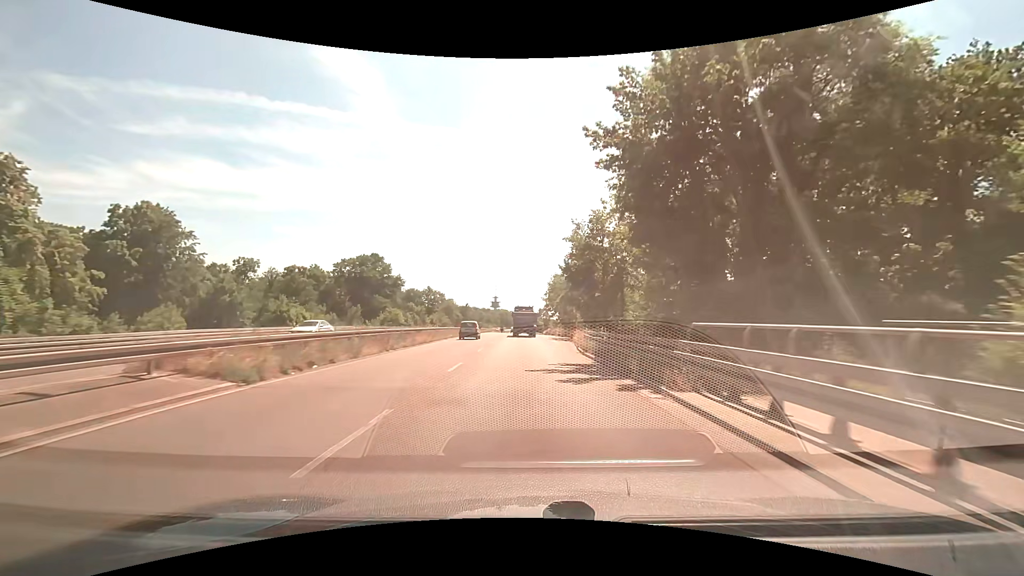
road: trunk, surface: asphalt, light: Day
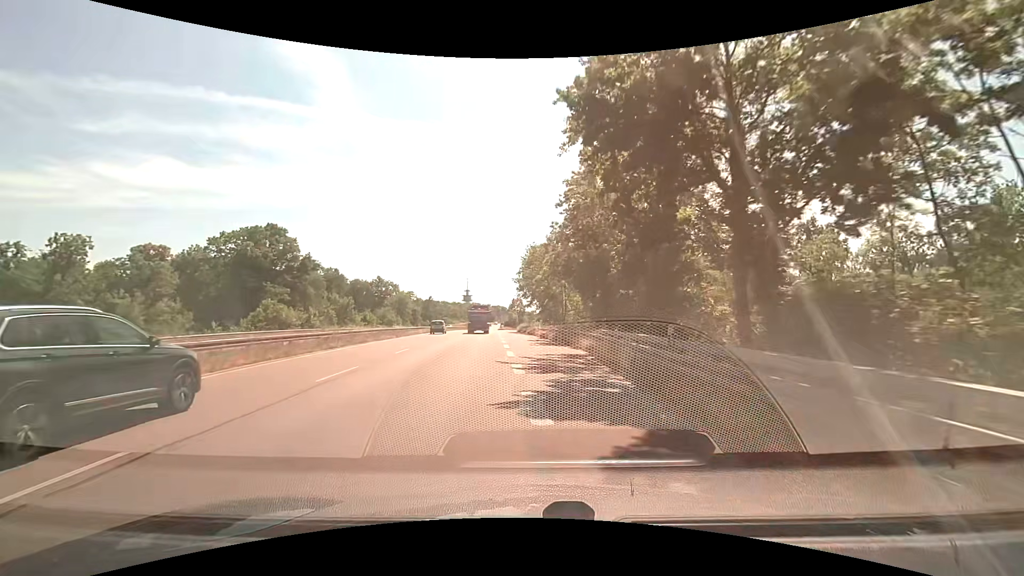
(+1.3, +38.0) m; +3°
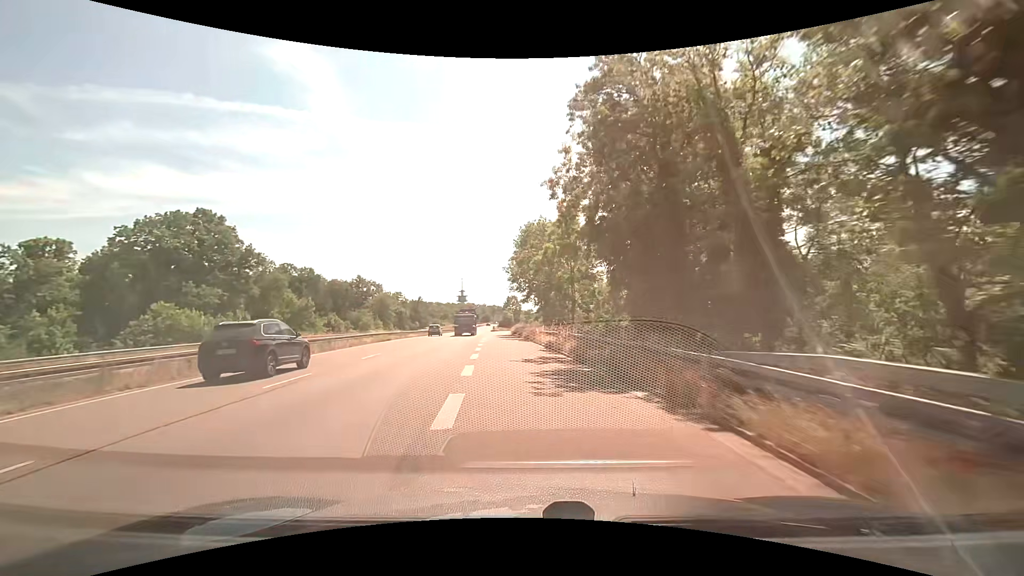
(0.0, +17.7) m; 0°
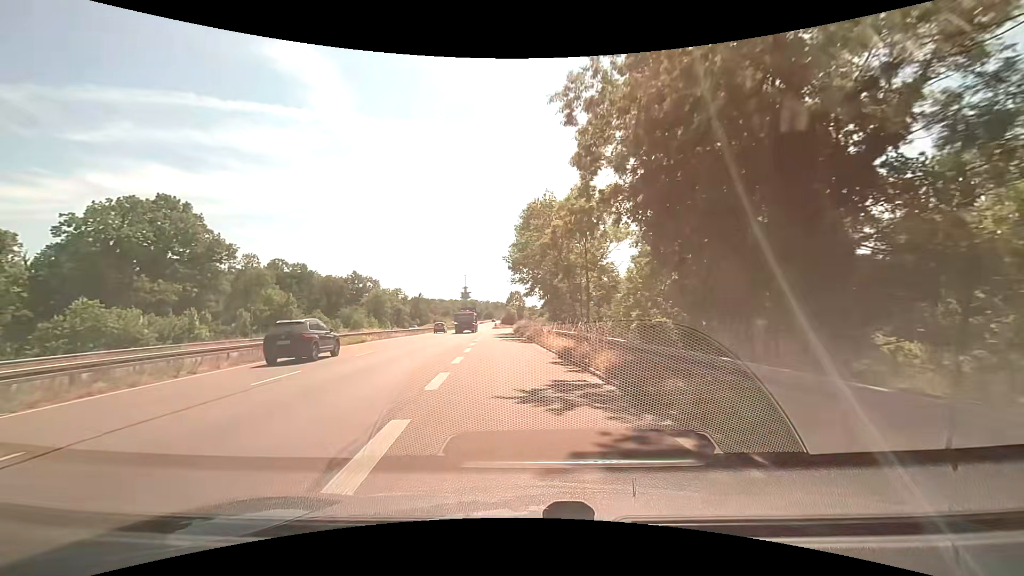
(0.0, +8.6) m; -1°
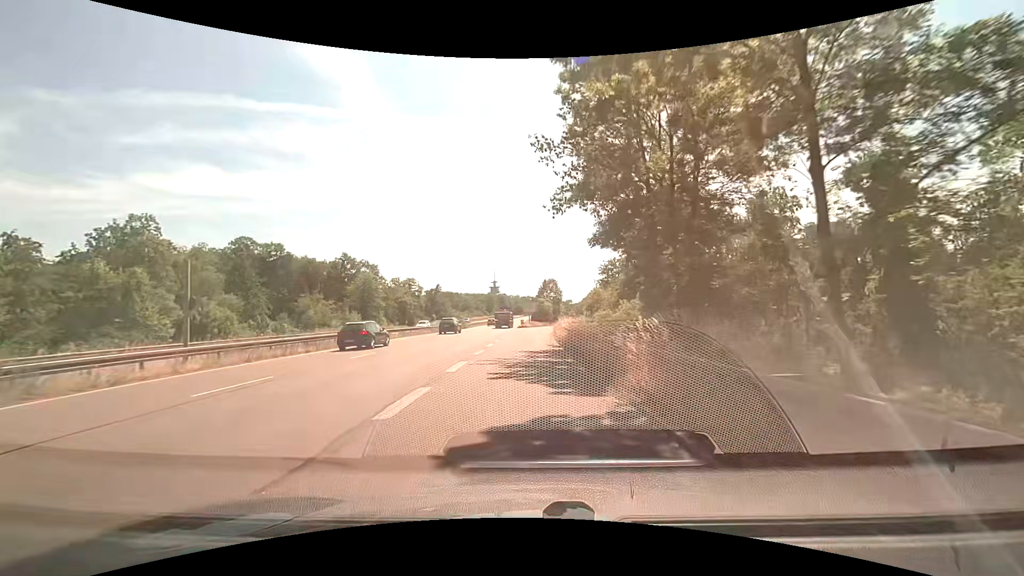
(-1.5, +38.3) m; -3°
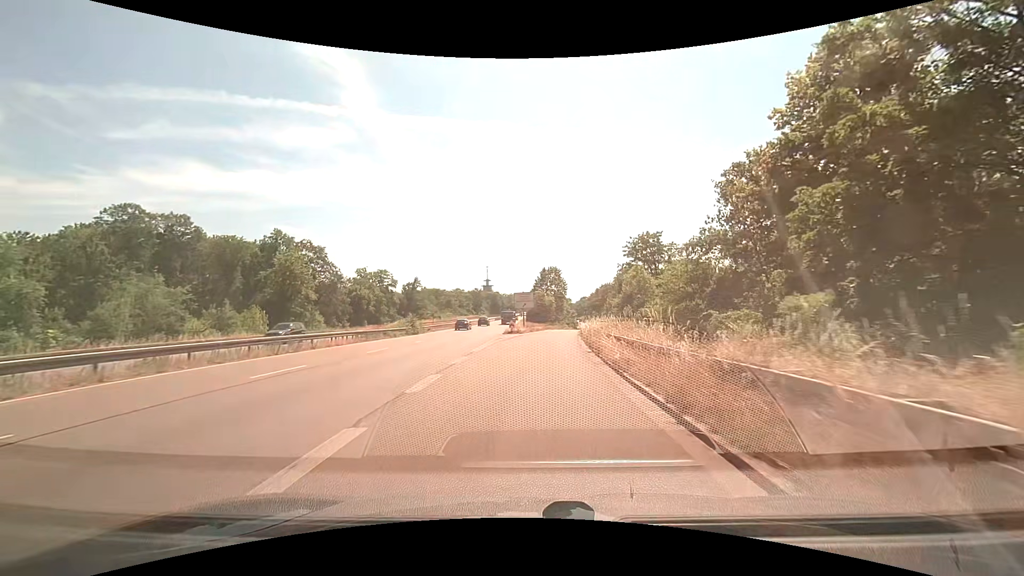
(+0.1, +33.4) m; +1°
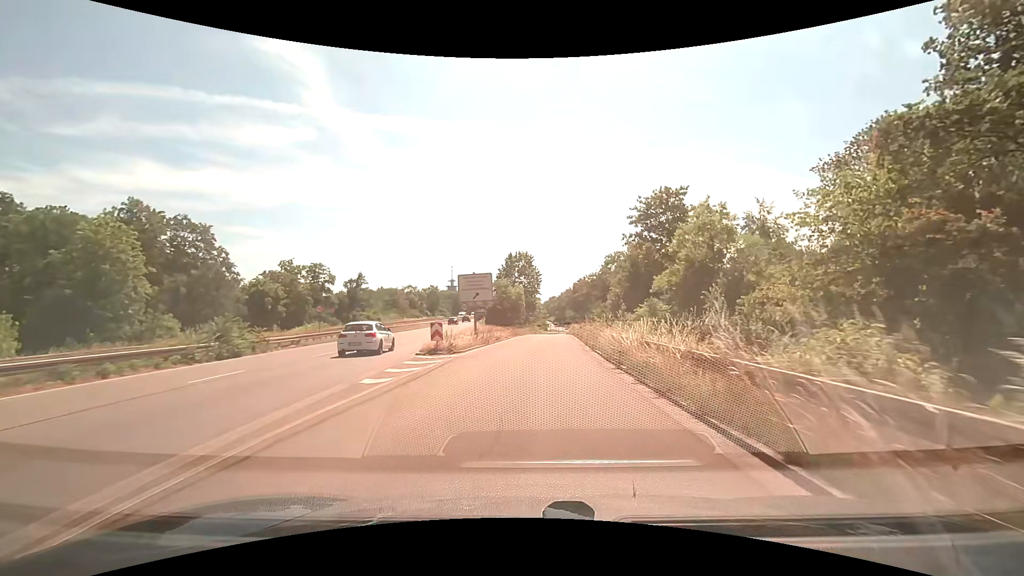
(+0.7, +26.6) m; +4°
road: trunk_link
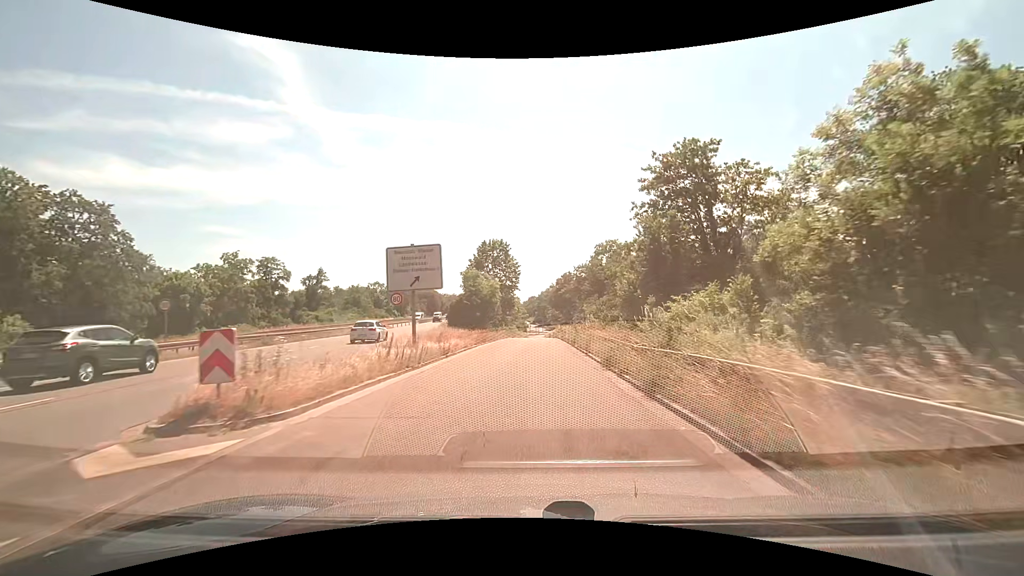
(+0.3, +13.6) m; +3°
(0, +10) (0, +20) (+1, +30) (+1, +40) (+1, +50) (+2, +60) (+2, +70) (+2, +80) (+2, +90) (+2, +100) m
